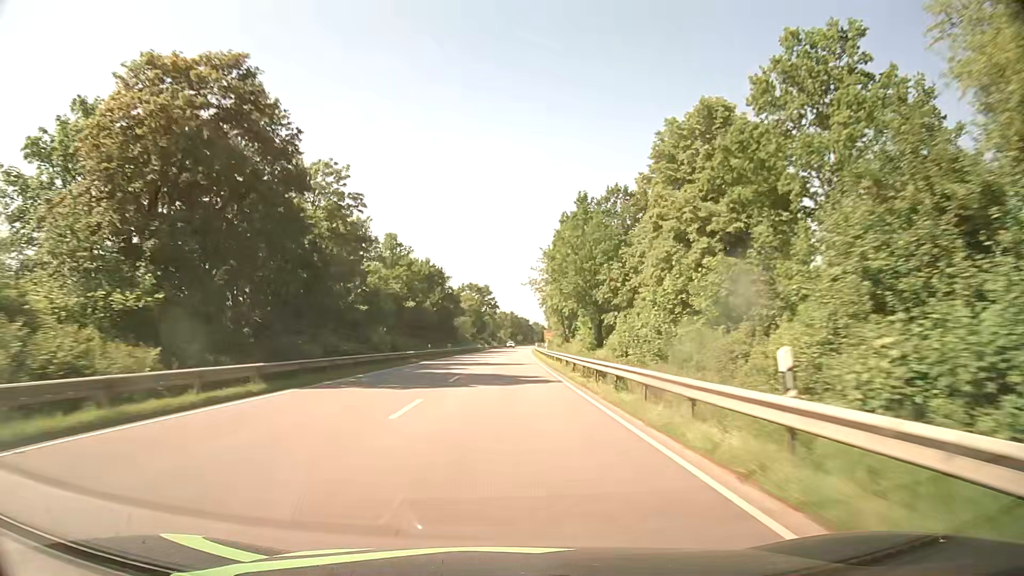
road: primary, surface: asphalt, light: Day
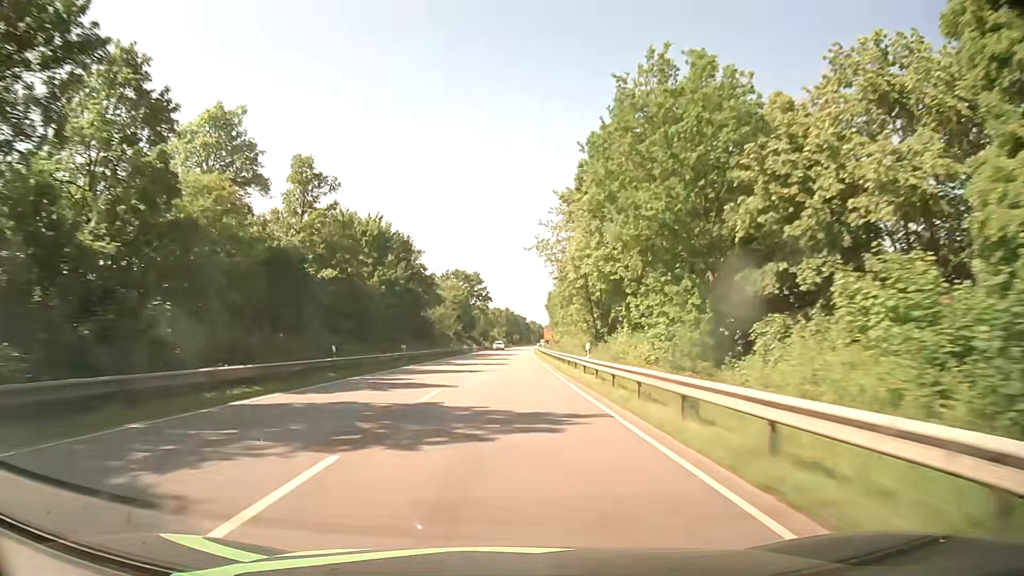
(+0.1, +31.6) m; 0°
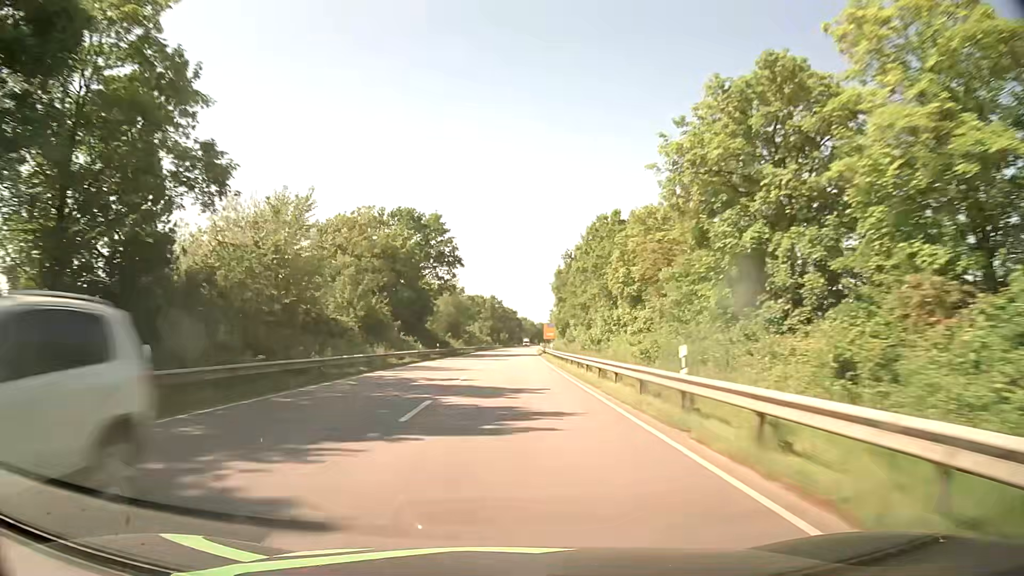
(+1.0, +63.3) m; +2°
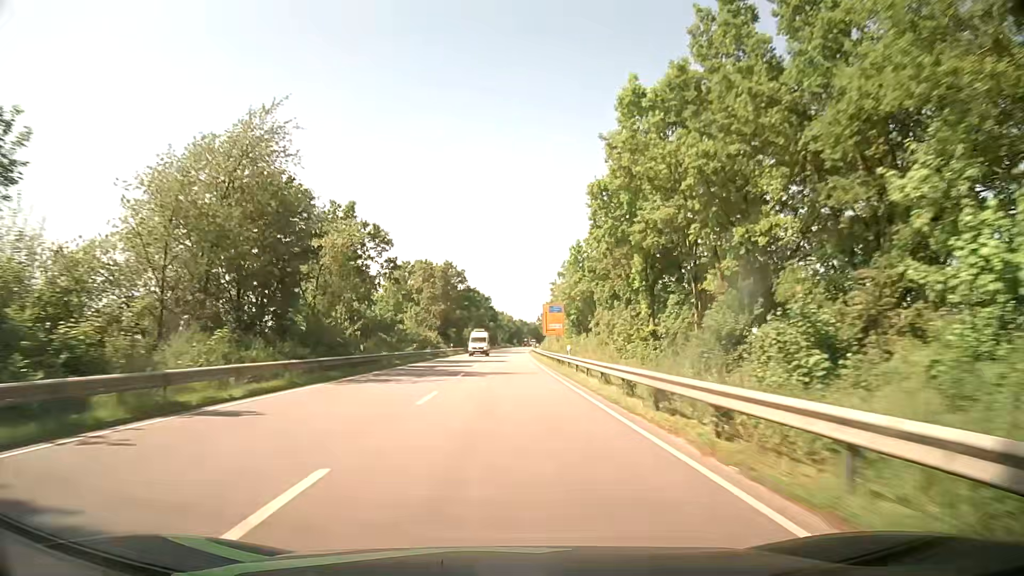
(+1.5, +79.1) m; +2°
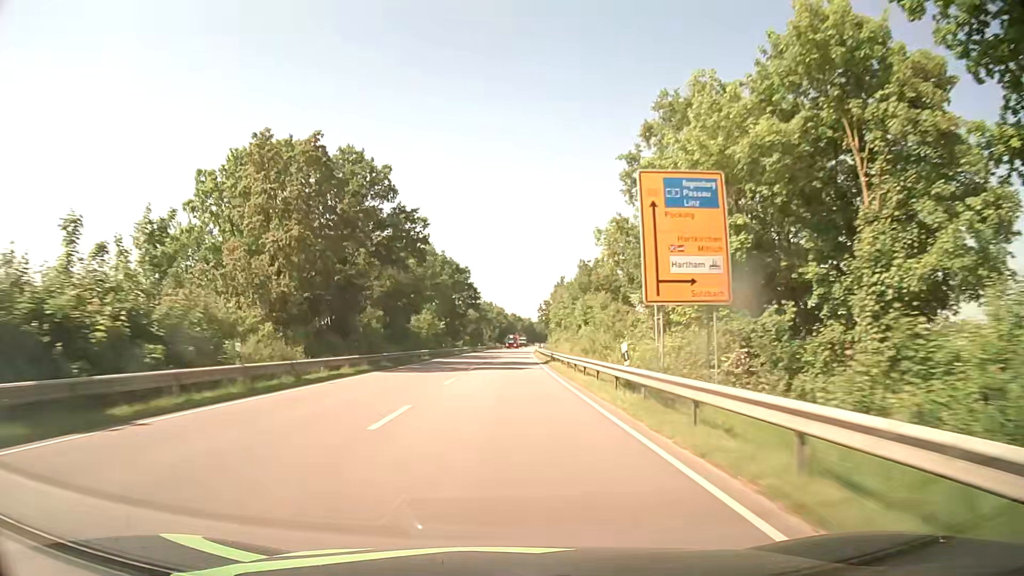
(+0.7, +63.3) m; +2°
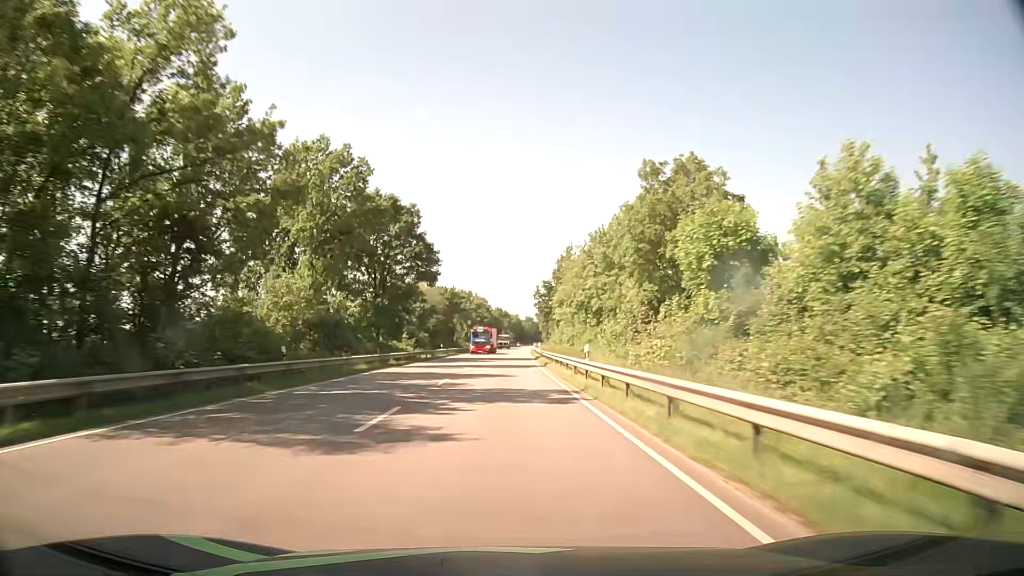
(-0.1, +47.5) m; +1°
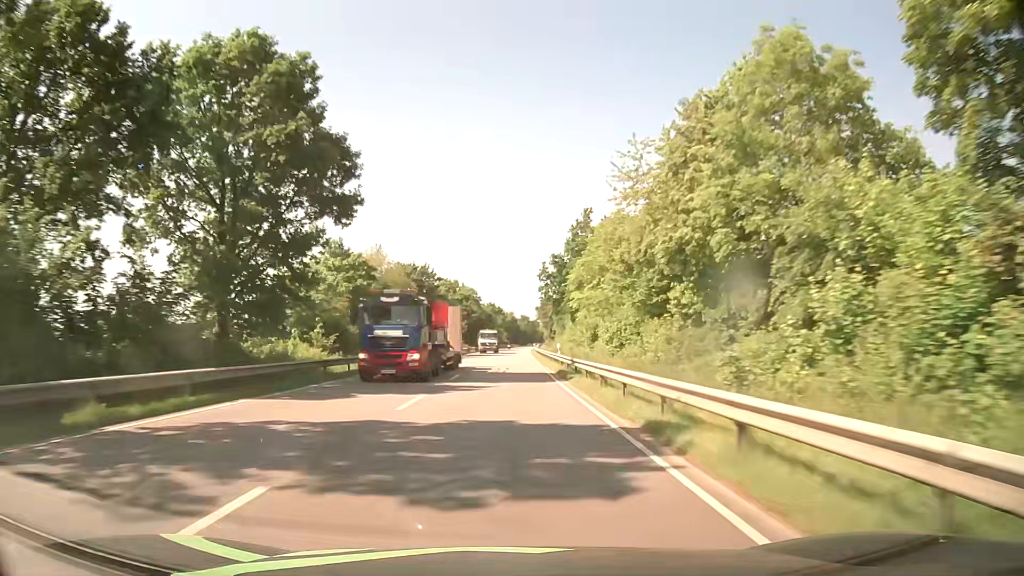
(0.0, +31.7) m; 0°
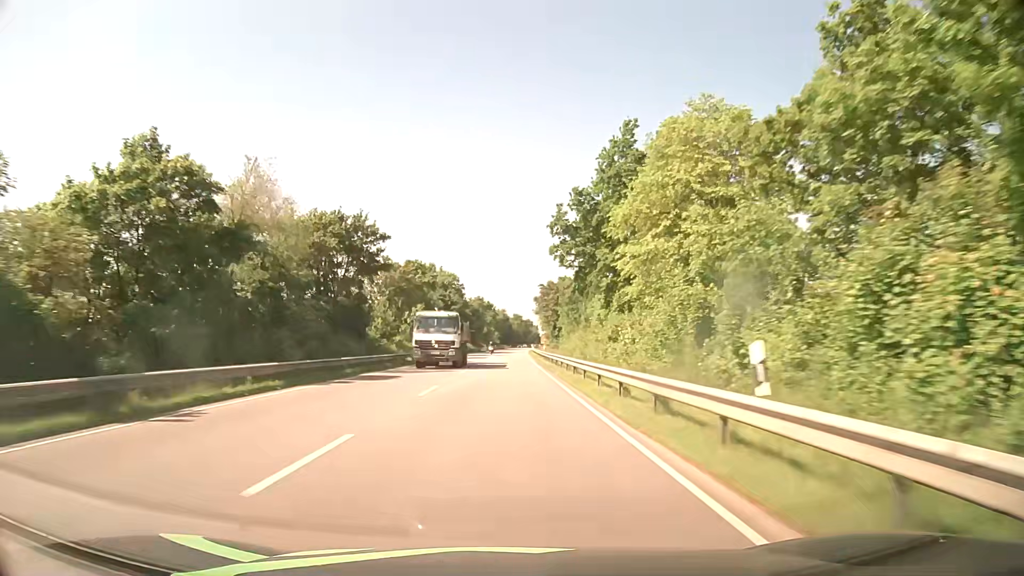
(+0.2, +31.7) m; +1°
(0, +10) (0, +20) (0, +30) (0, +40) (0, +50) (+1, +60) (+1, +70) (+1, +80) (+1, +90) (+1, +100) m
